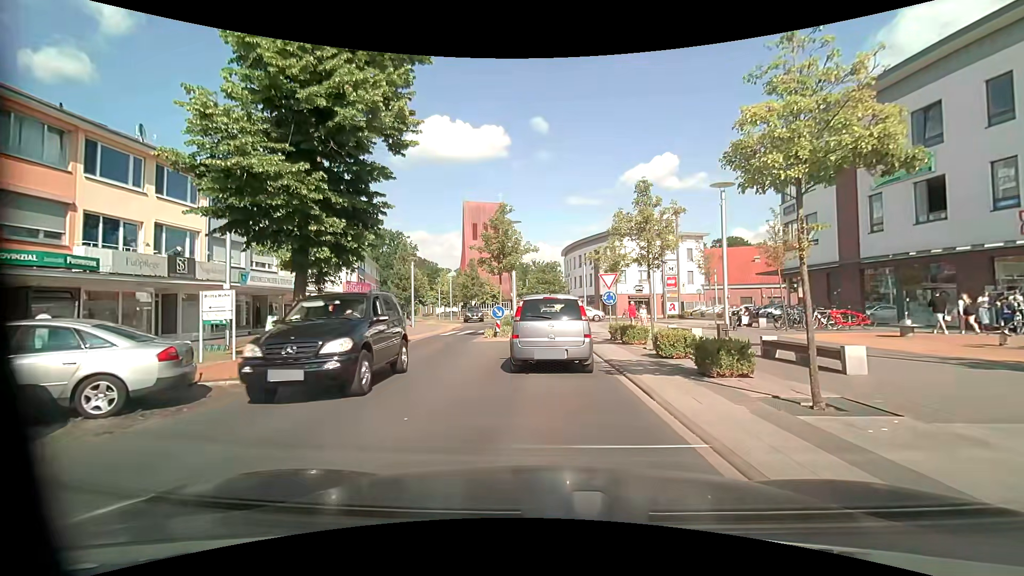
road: residential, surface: asphalt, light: Day
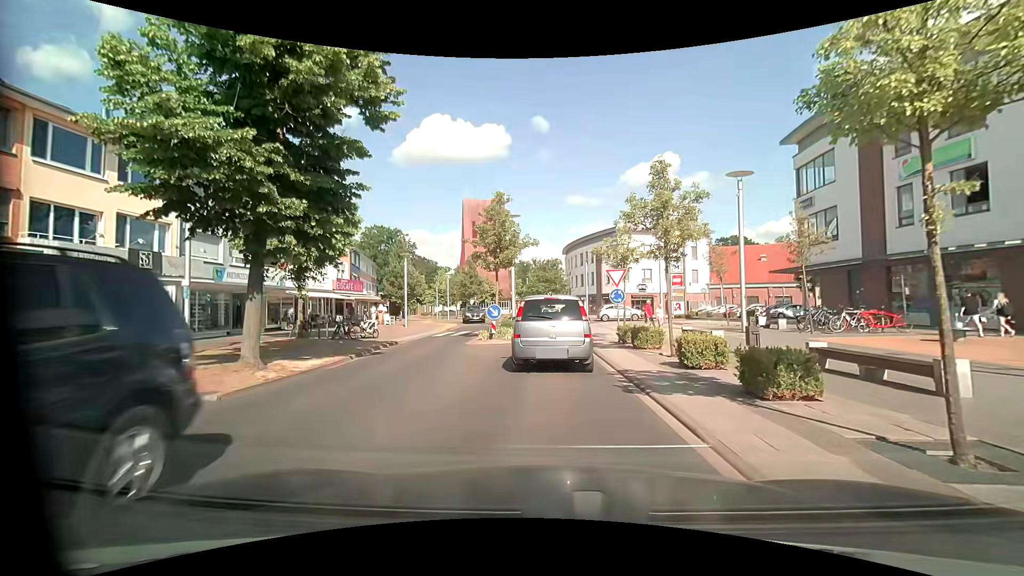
(0.0, +2.2) m; -1°
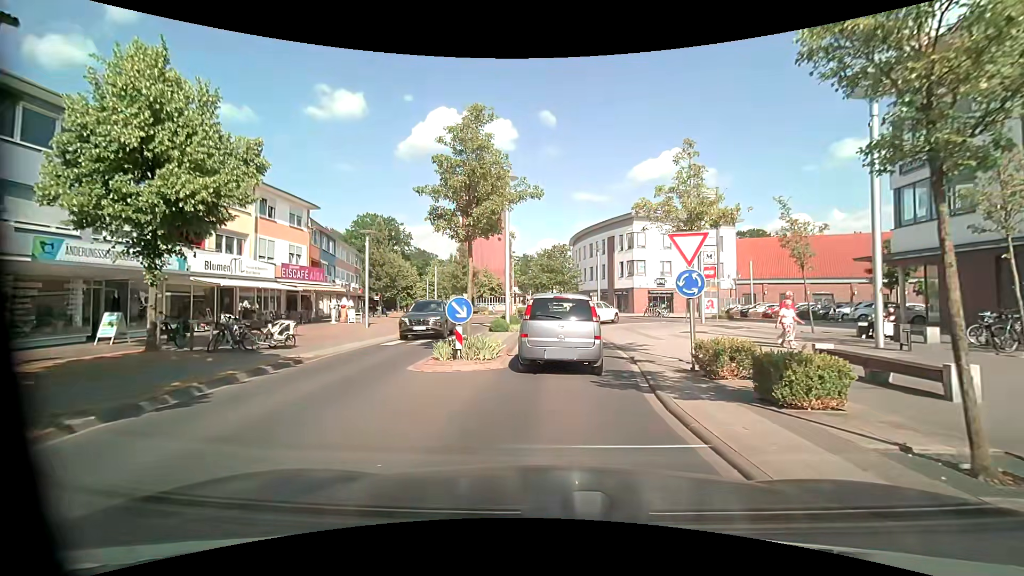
(-0.1, +9.3) m; -2°
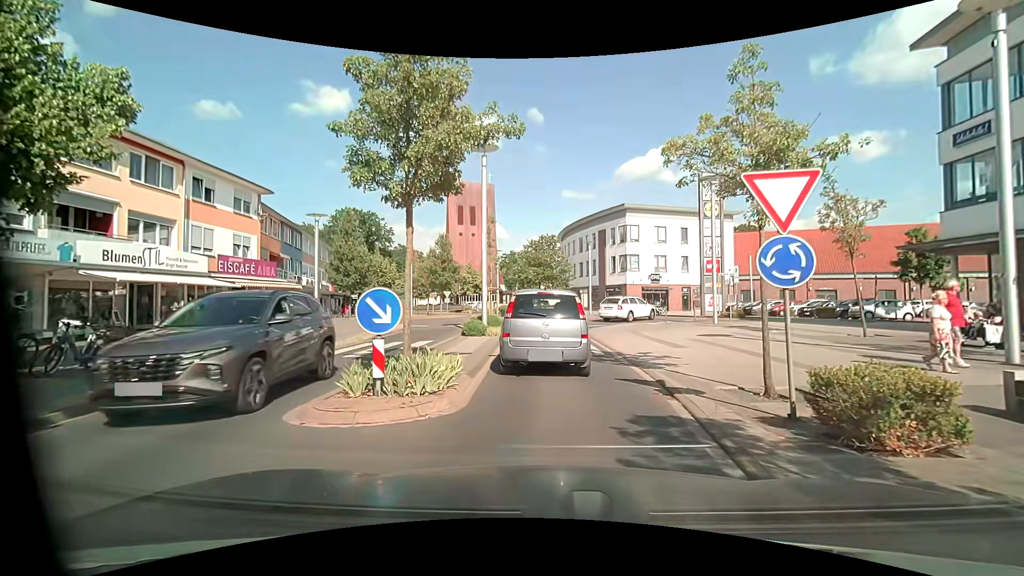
(+0.2, +4.6) m; +2°
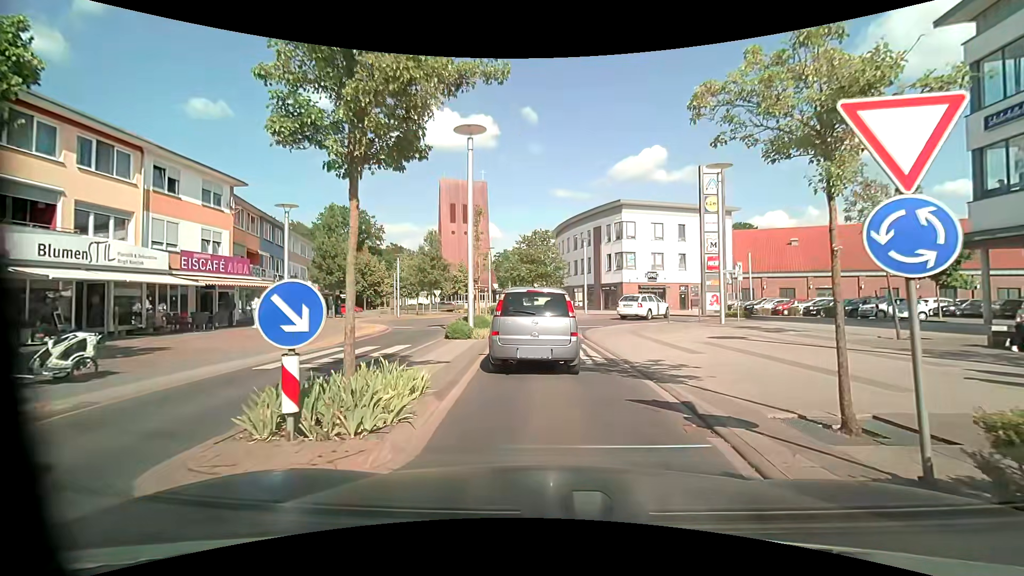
(+0.1, +2.1) m; +1°
